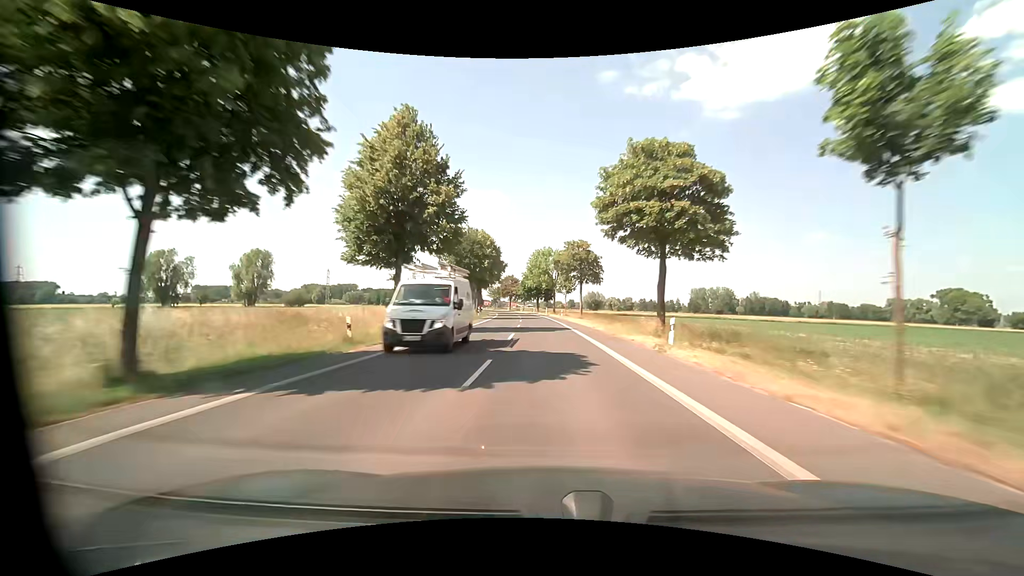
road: tertiary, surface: asphalt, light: Day
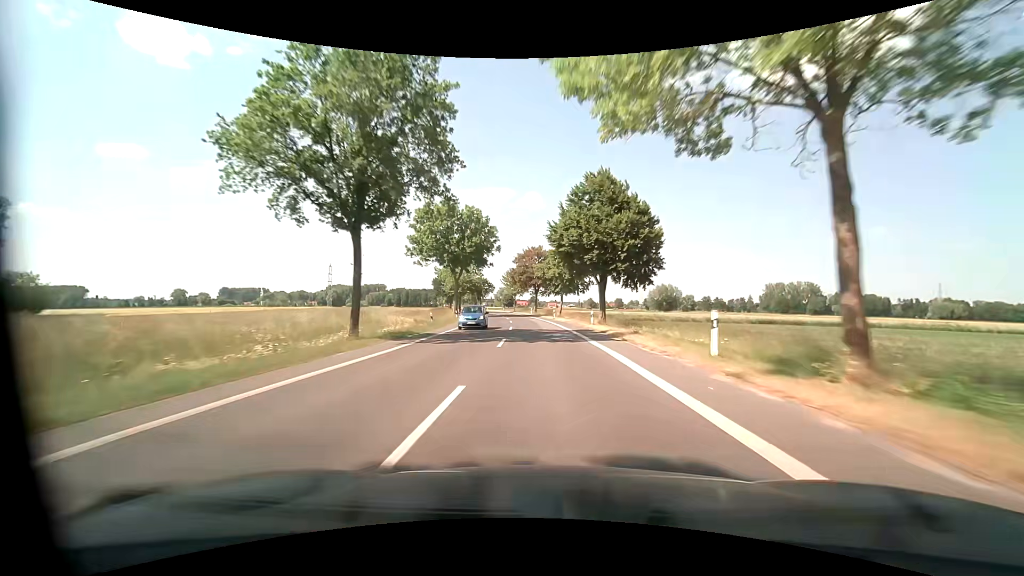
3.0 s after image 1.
(-3.3, +79.9) m; -5°
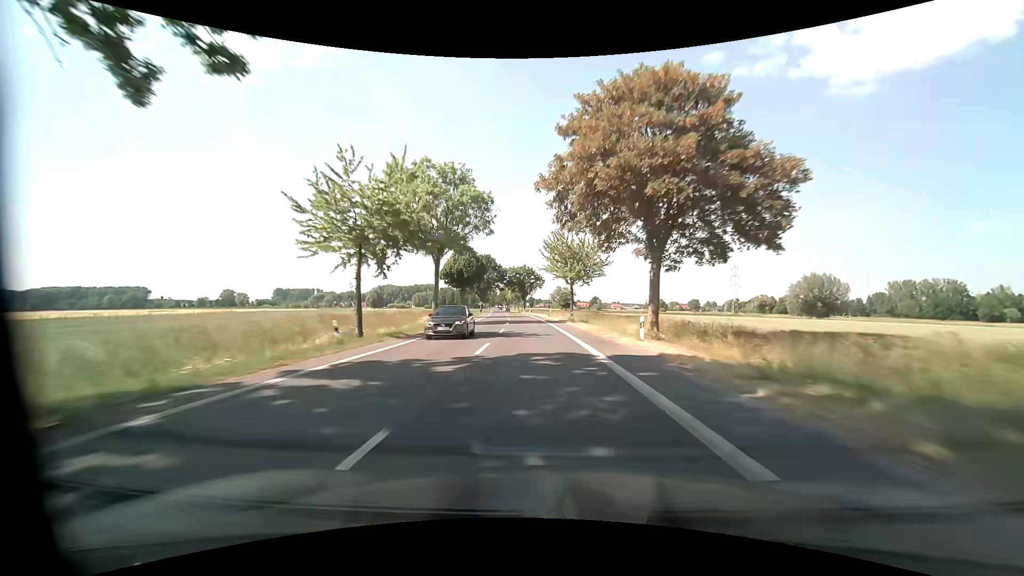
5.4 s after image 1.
(-3.8, +65.1) m; -7°
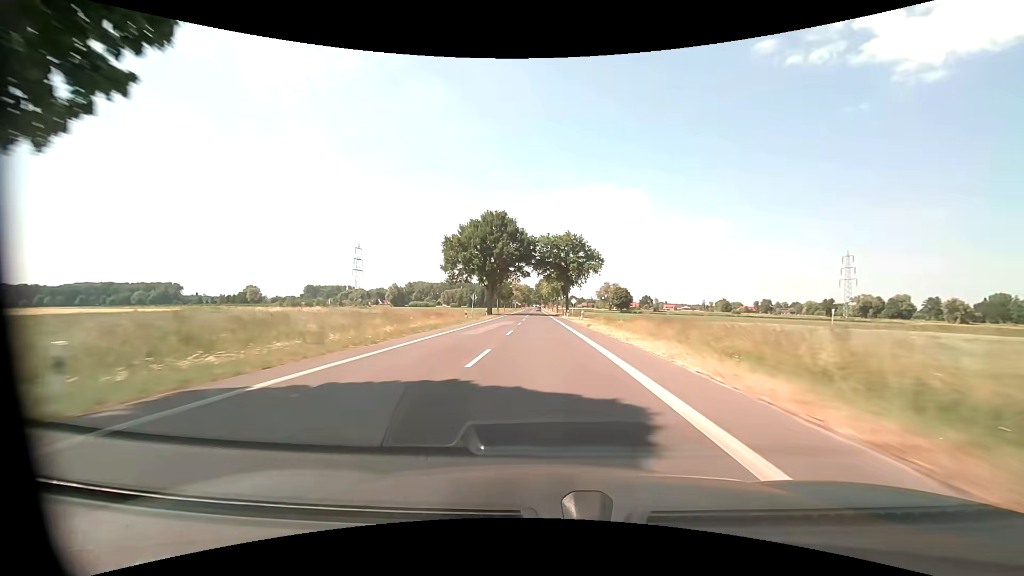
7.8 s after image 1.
(-2.9, +65.7) m; -5°
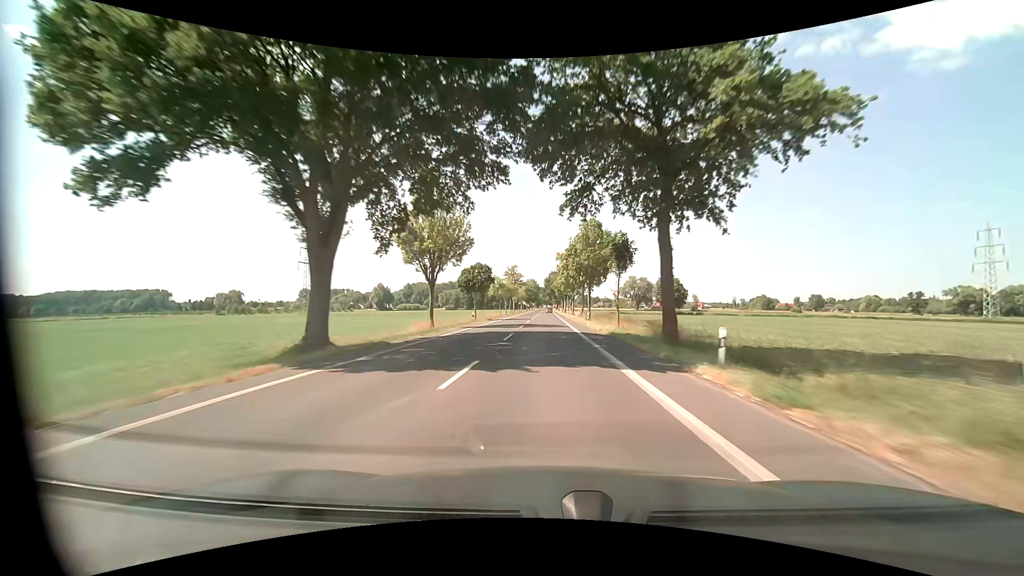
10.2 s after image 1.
(-0.6, +66.3) m; -1°
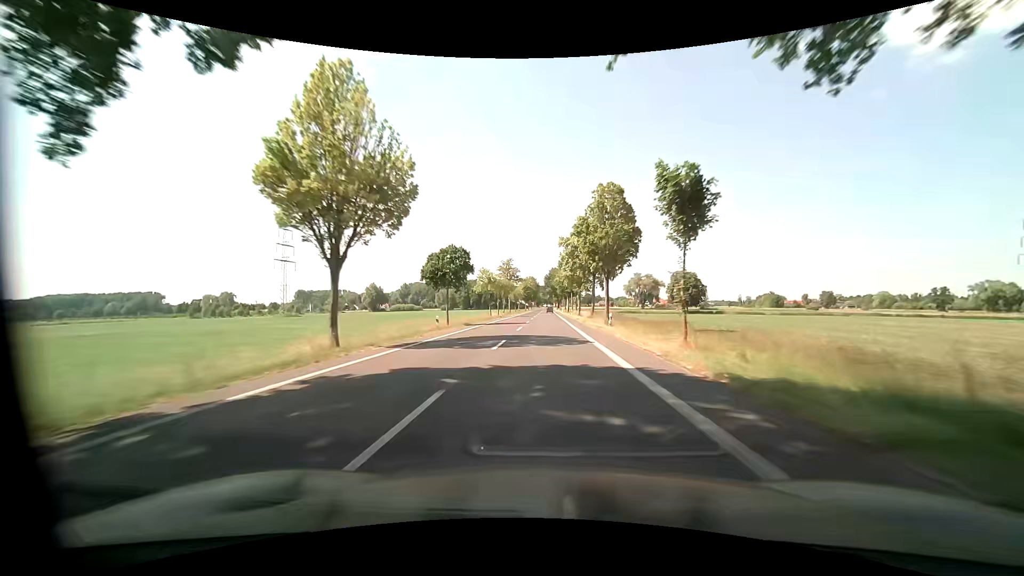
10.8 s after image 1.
(0.0, +16.6) m; 0°
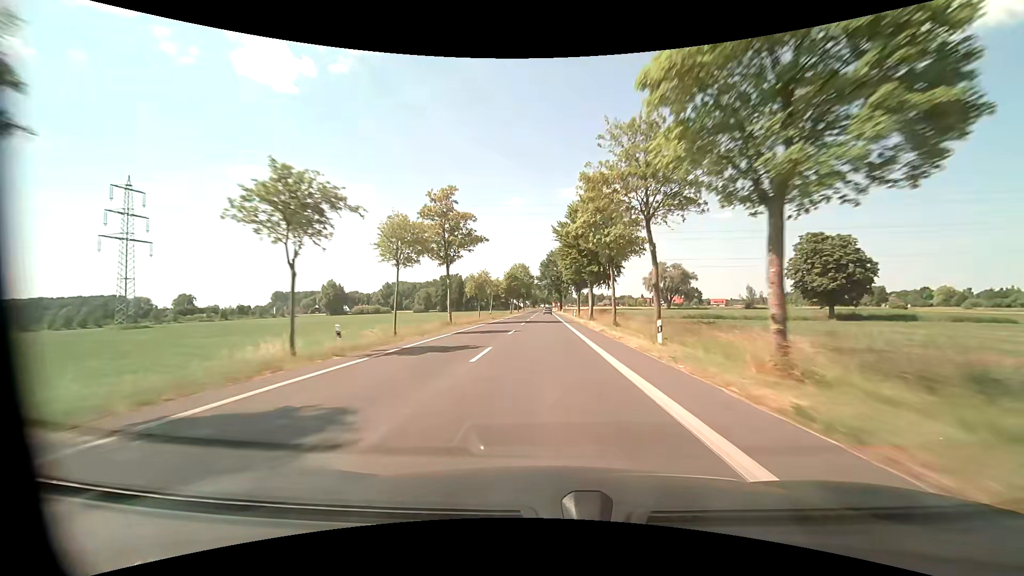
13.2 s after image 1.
(+0.3, +66.4) m; 0°
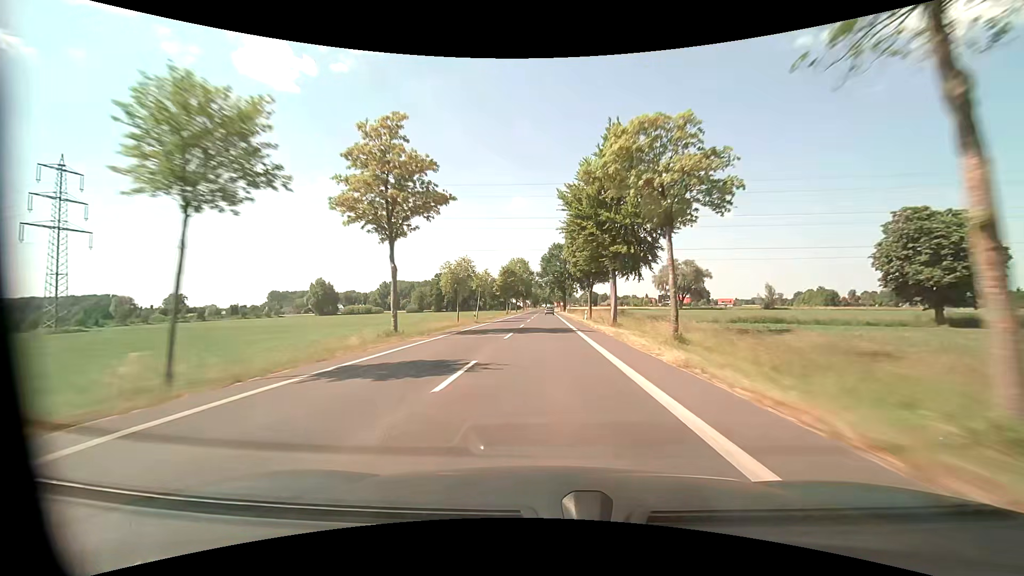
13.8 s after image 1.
(-0.1, +16.6) m; 0°
(0, +10) (0, +20) (0, +30) (0, +40) (0, +50) (0, +60) (0, +70) (0, +80) (0, +90) (0, +100) m
